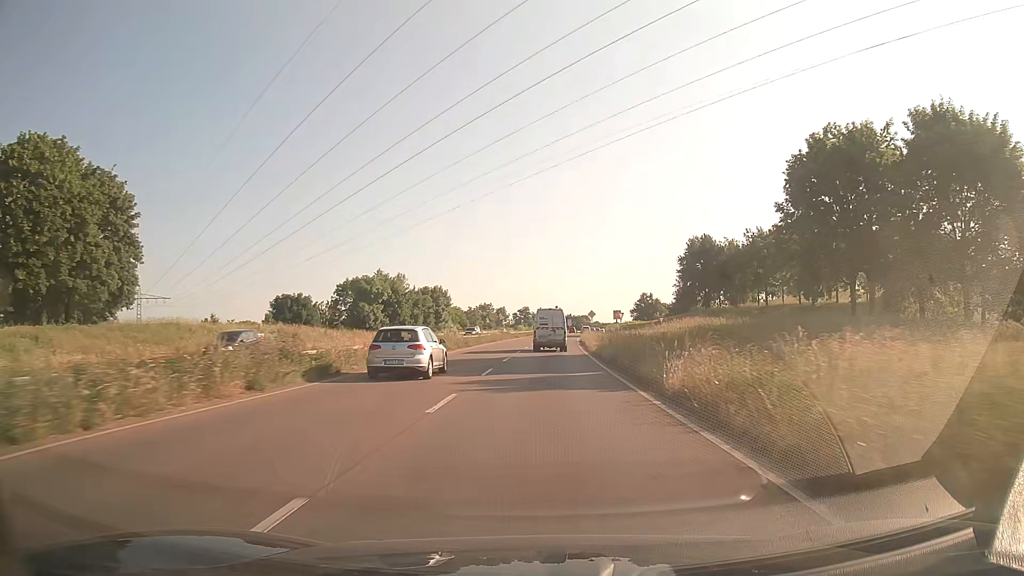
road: trunk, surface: asphalt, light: Day
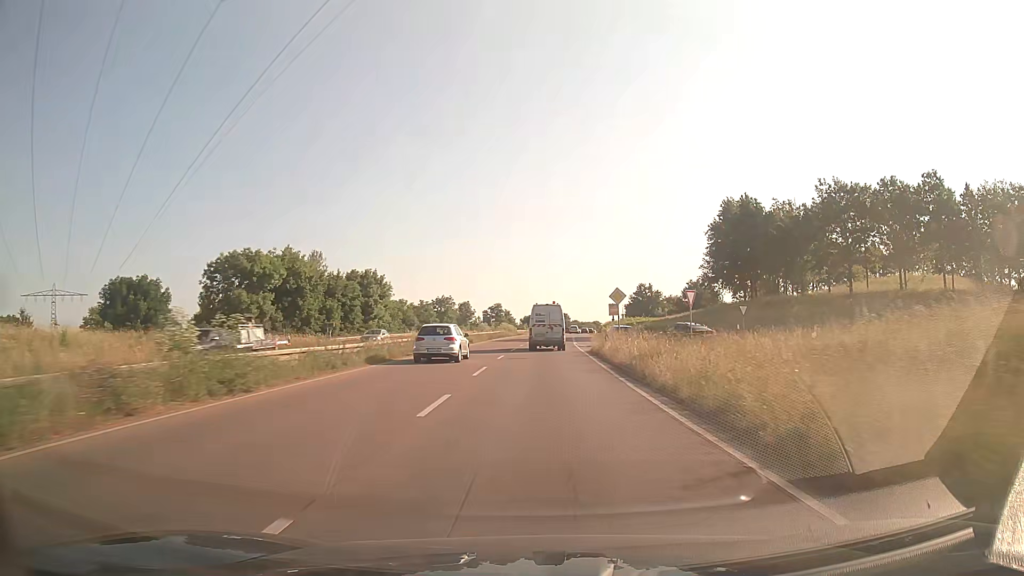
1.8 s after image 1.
(+0.7, +36.5) m; +2°
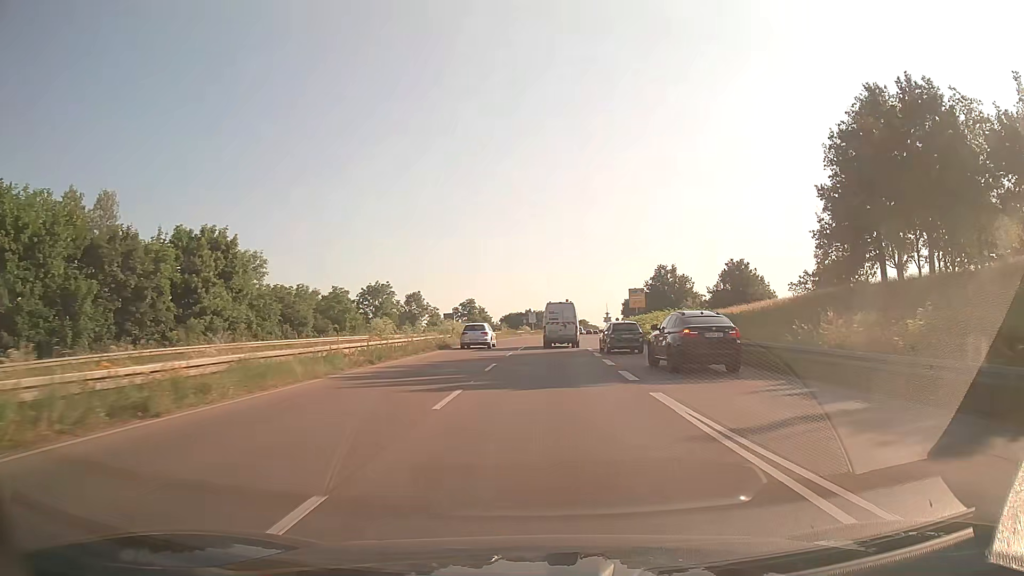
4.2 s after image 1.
(+0.5, +43.5) m; +1°
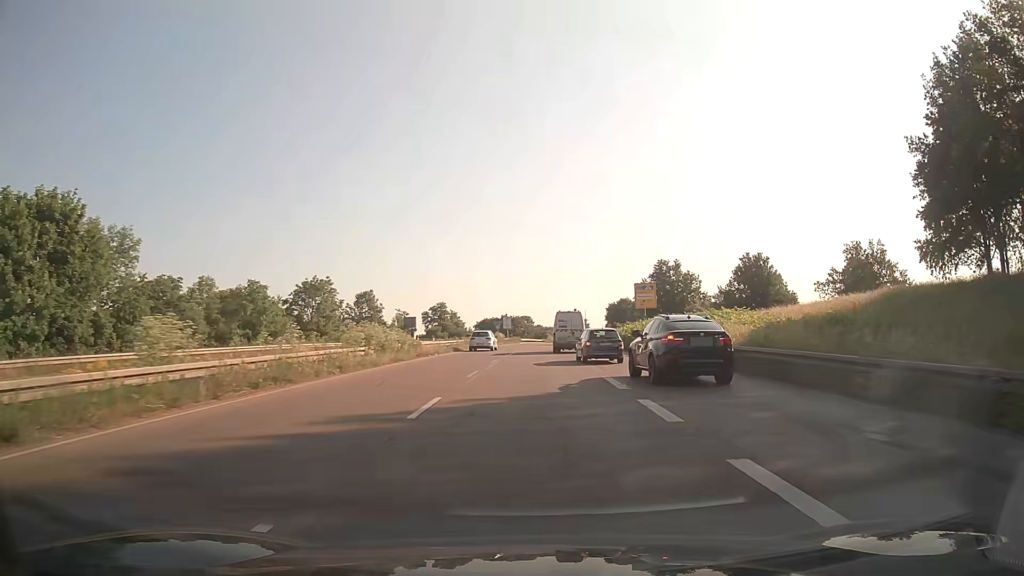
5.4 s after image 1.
(+0.3, +18.4) m; +2°
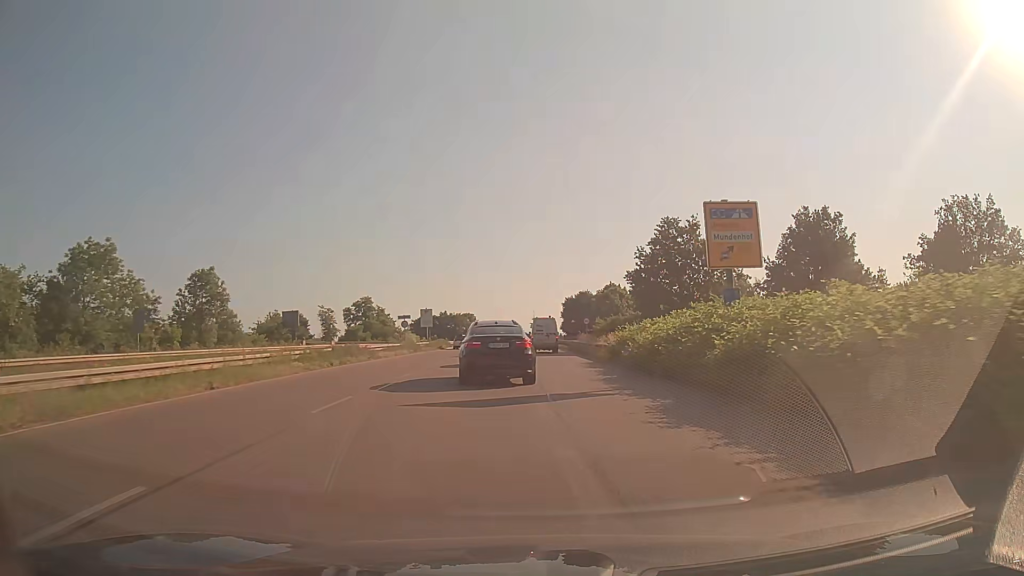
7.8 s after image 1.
(+1.3, +34.8) m; +4°
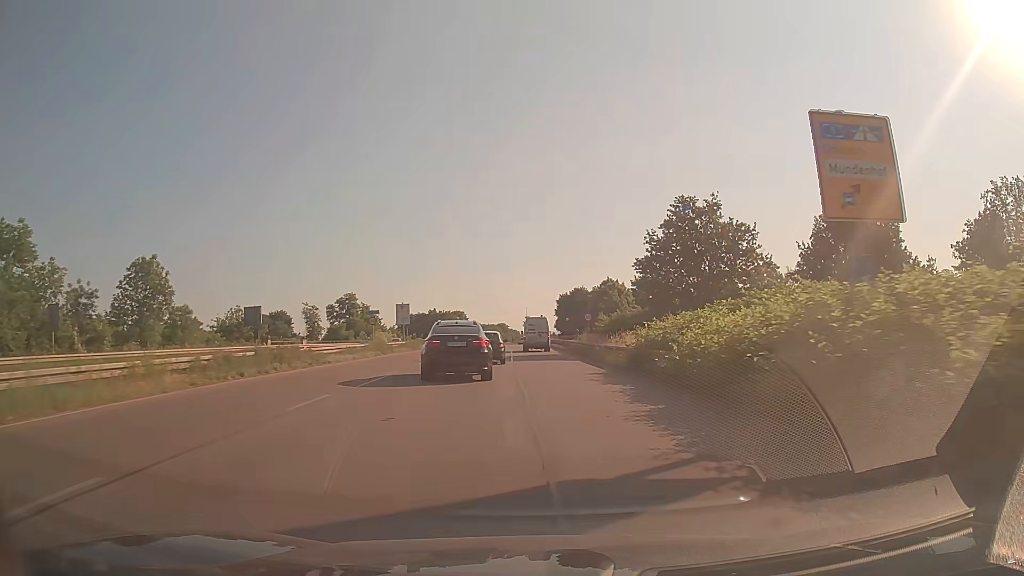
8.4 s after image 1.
(+0.1, +8.9) m; +1°
